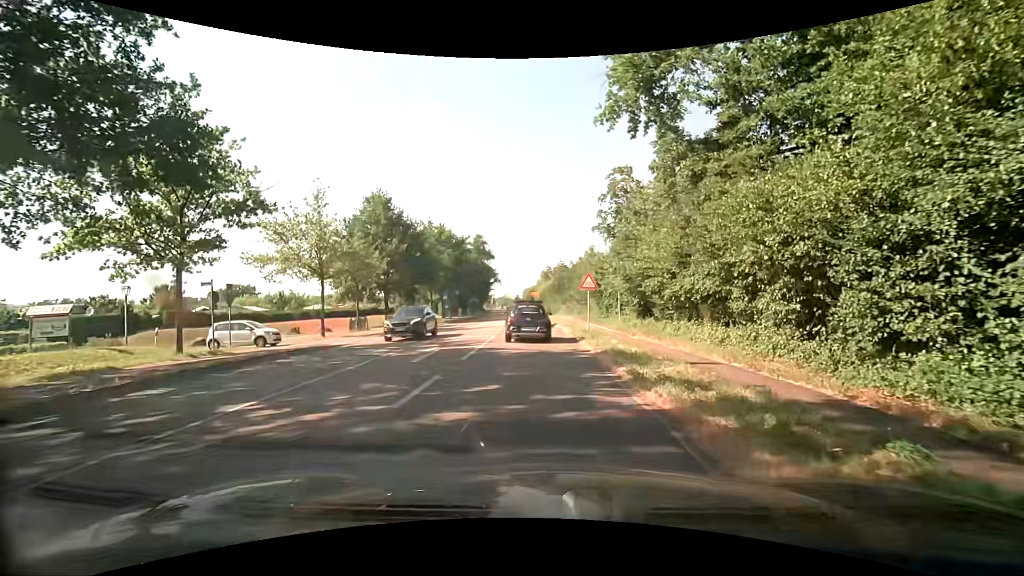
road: secondary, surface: asphalt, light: Day
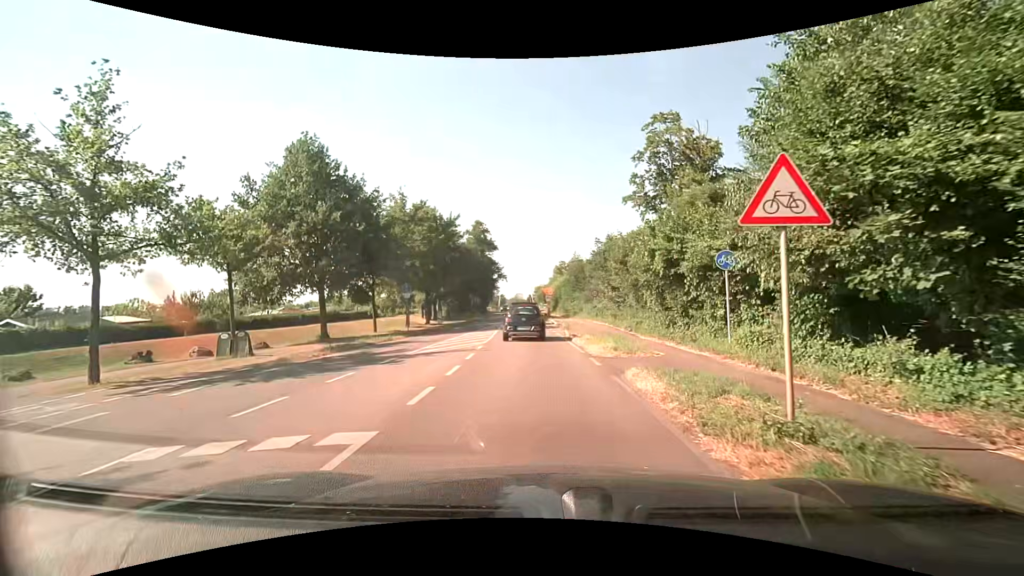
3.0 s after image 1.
(-0.2, +17.5) m; -2°
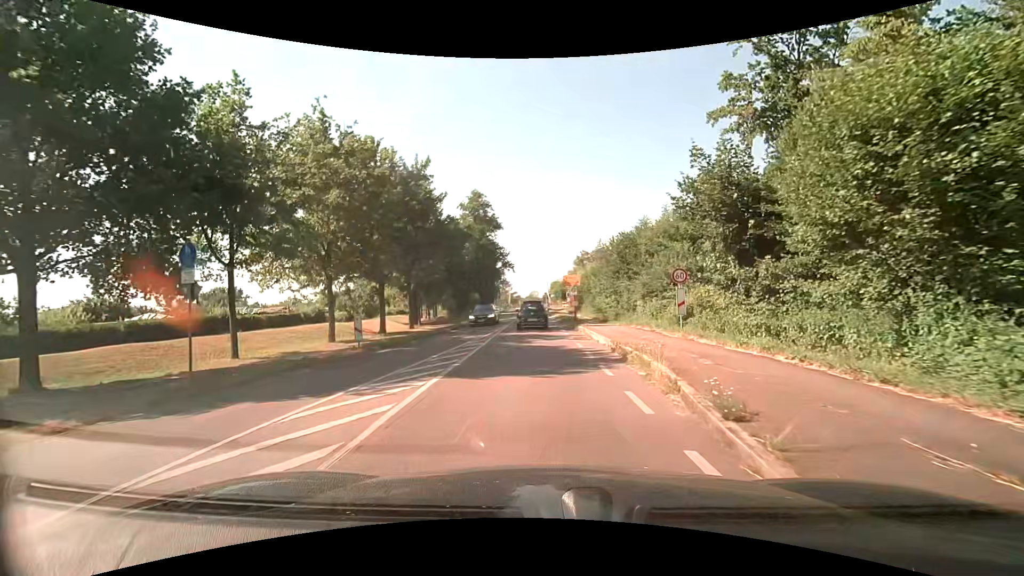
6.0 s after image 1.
(-0.4, +21.0) m; -1°
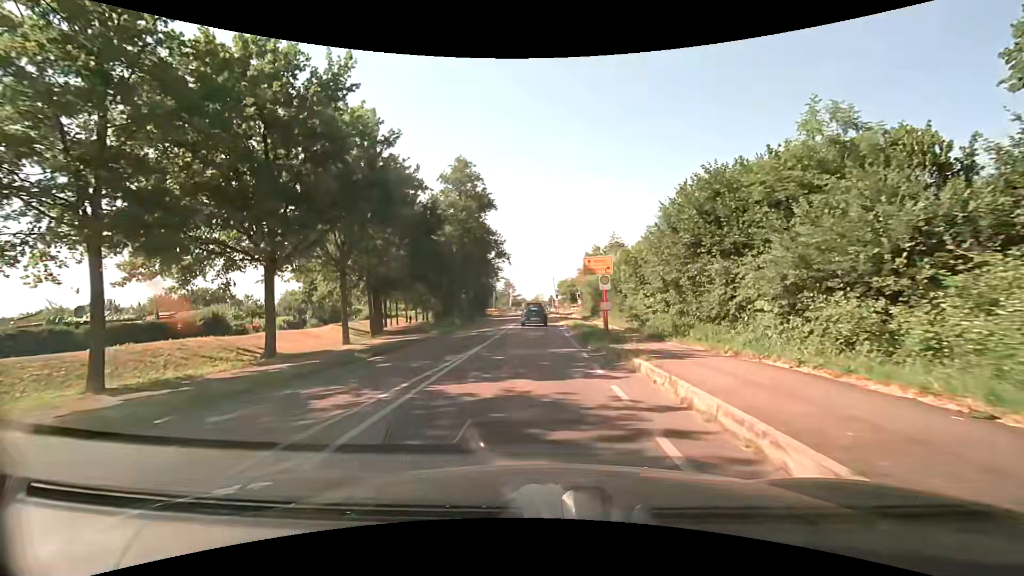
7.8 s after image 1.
(0.0, +15.1) m; 0°
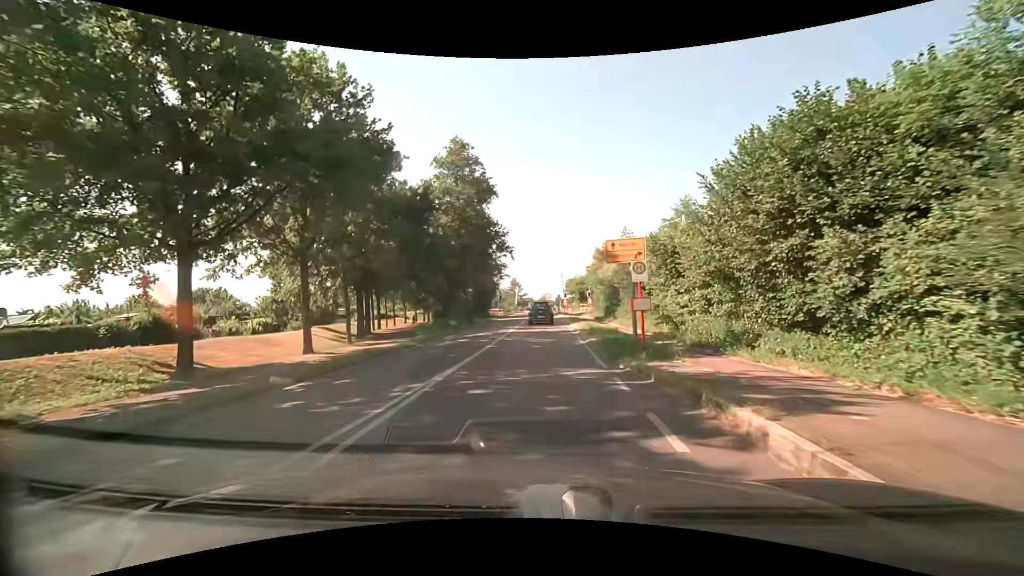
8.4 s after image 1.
(-0.1, +5.4) m; -2°
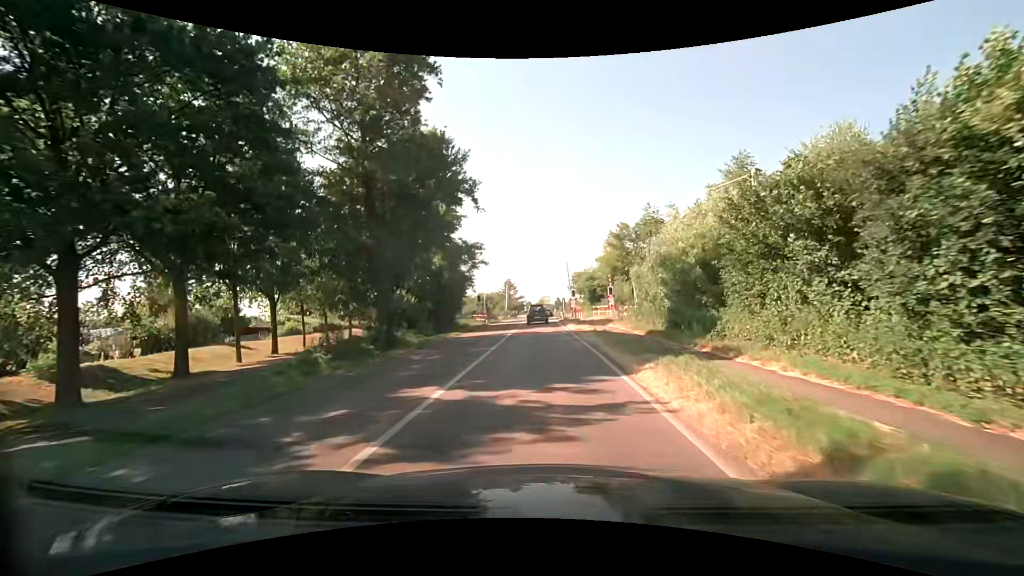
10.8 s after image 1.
(0.0, +23.0) m; 0°
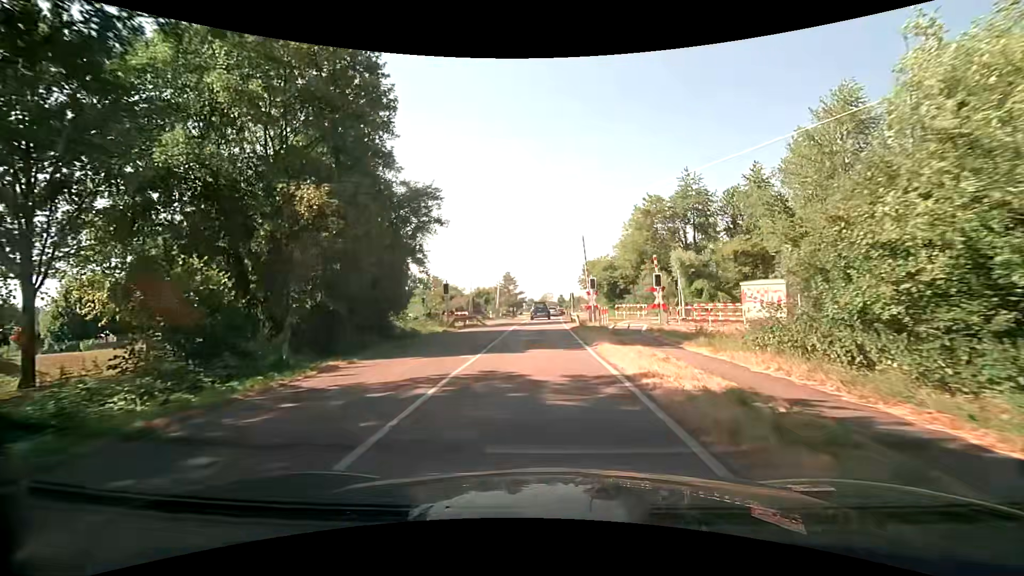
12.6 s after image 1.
(0.0, +17.8) m; 0°
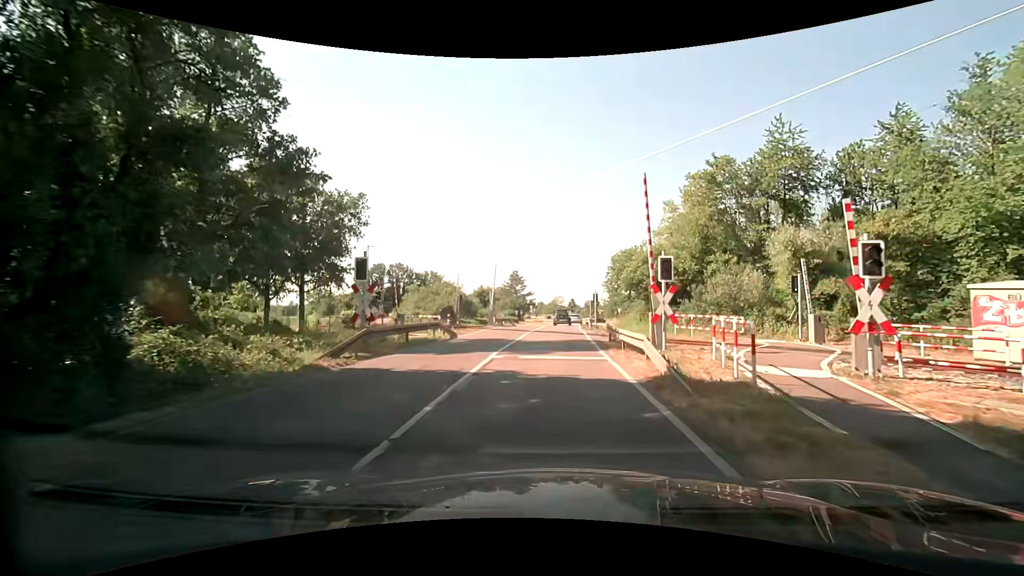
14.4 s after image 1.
(-0.3, +16.6) m; -3°
(0, +10) (+1, +20) (+2, +30) (+3, +40) (+4, +50) (+5, +60) (+6, +70) (+8, +80) (+9, +89) (+10, +99) m
